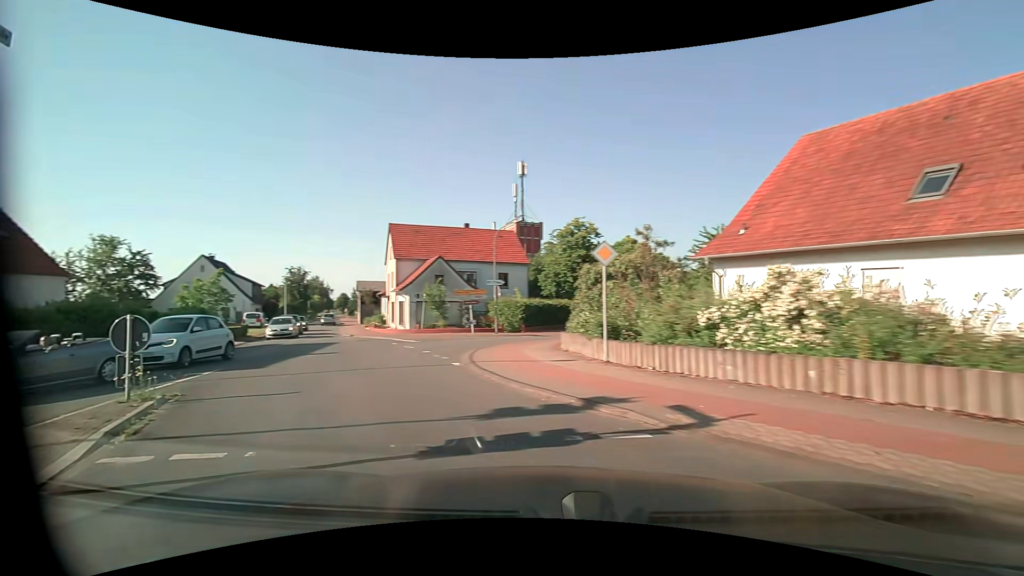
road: secondary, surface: asphalt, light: Day
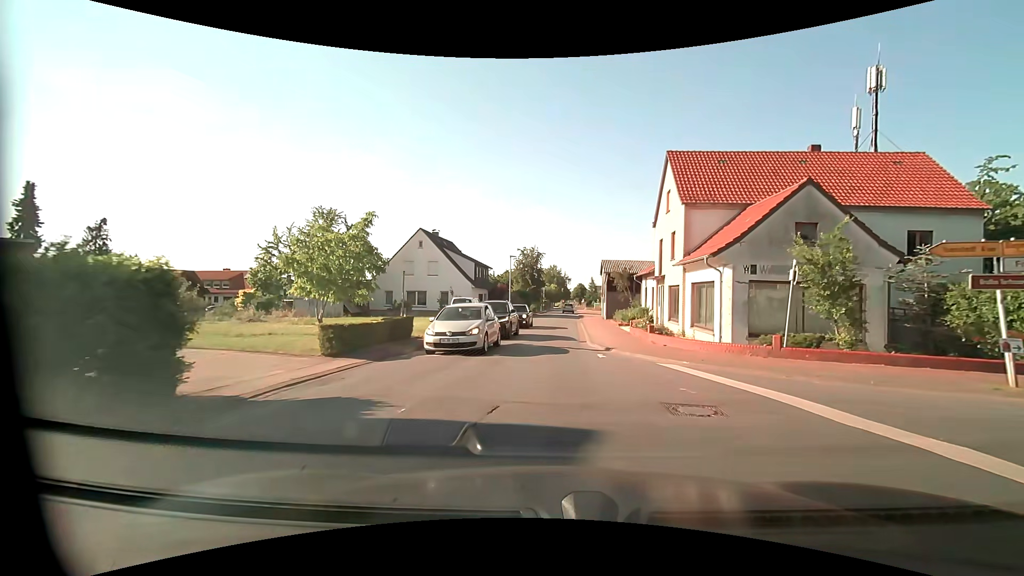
(-7.8, +20.2) m; -26°
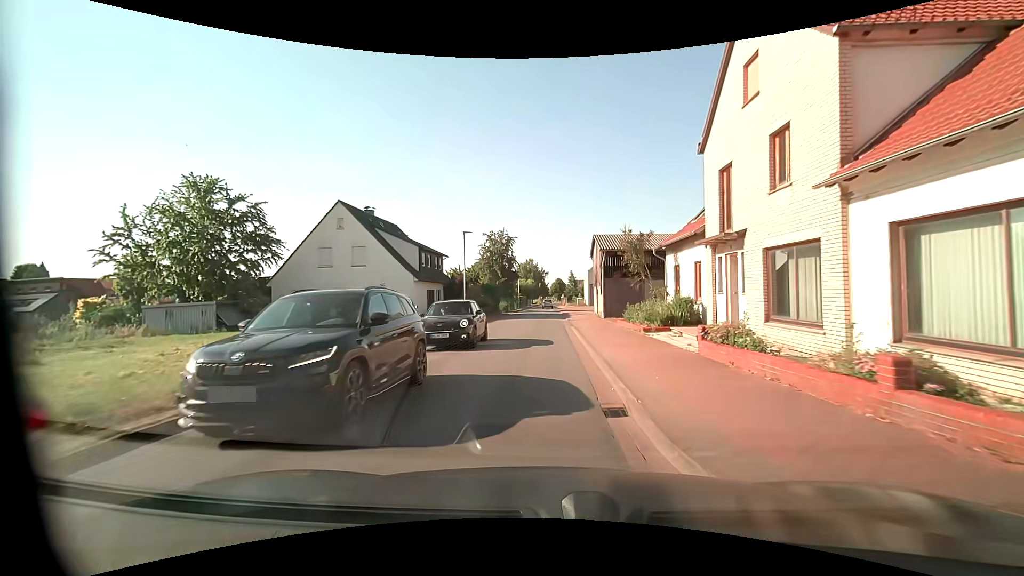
(+0.4, +15.2) m; +3°
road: tertiary
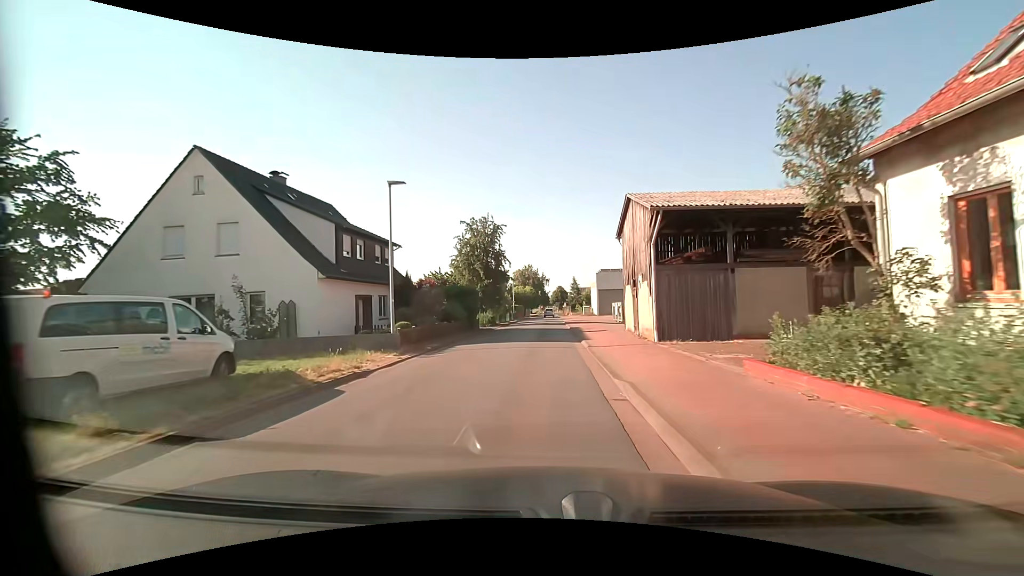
(-0.1, +16.3) m; -1°
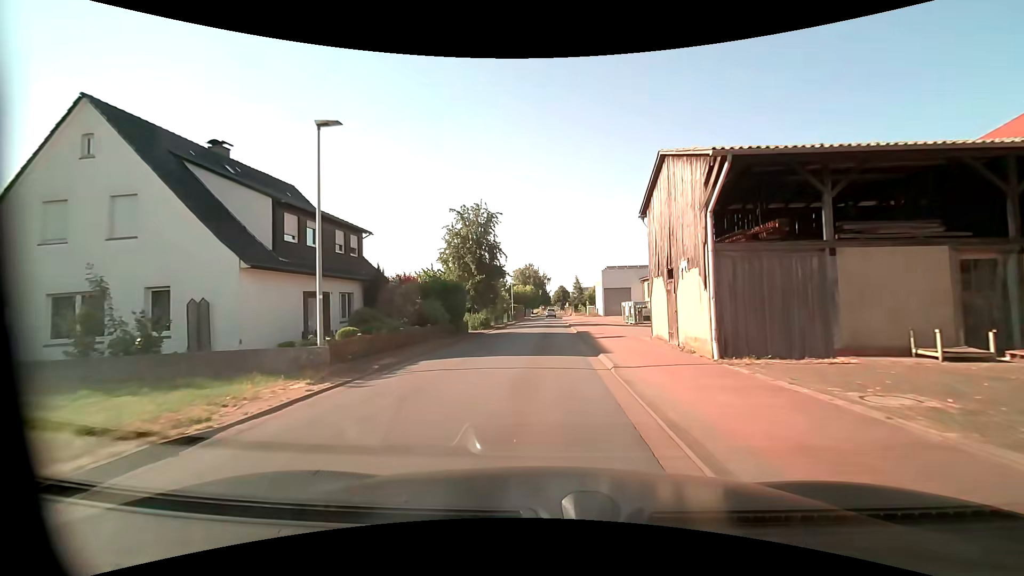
(0.0, +6.0) m; -1°
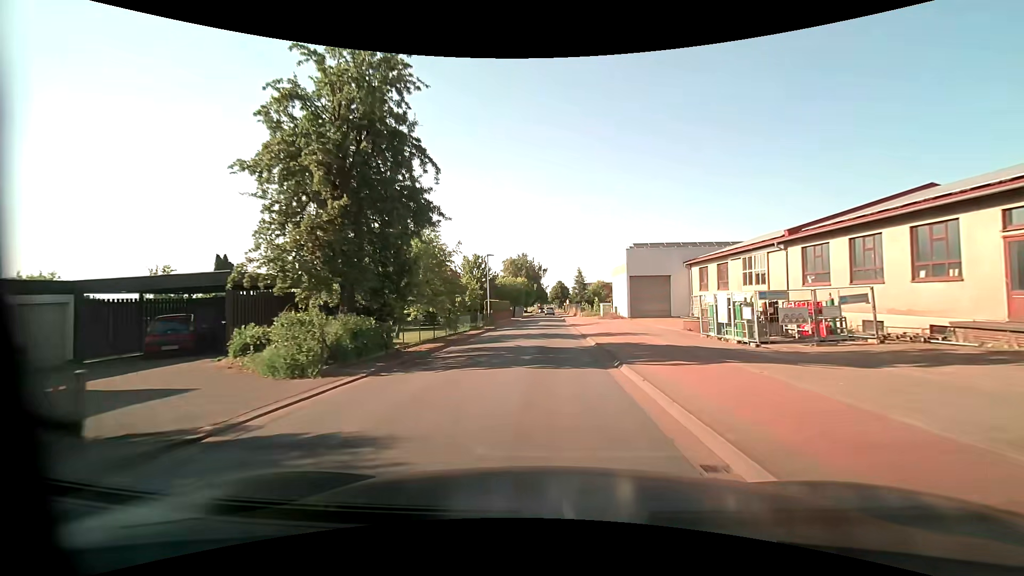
(+0.3, +26.0) m; +1°
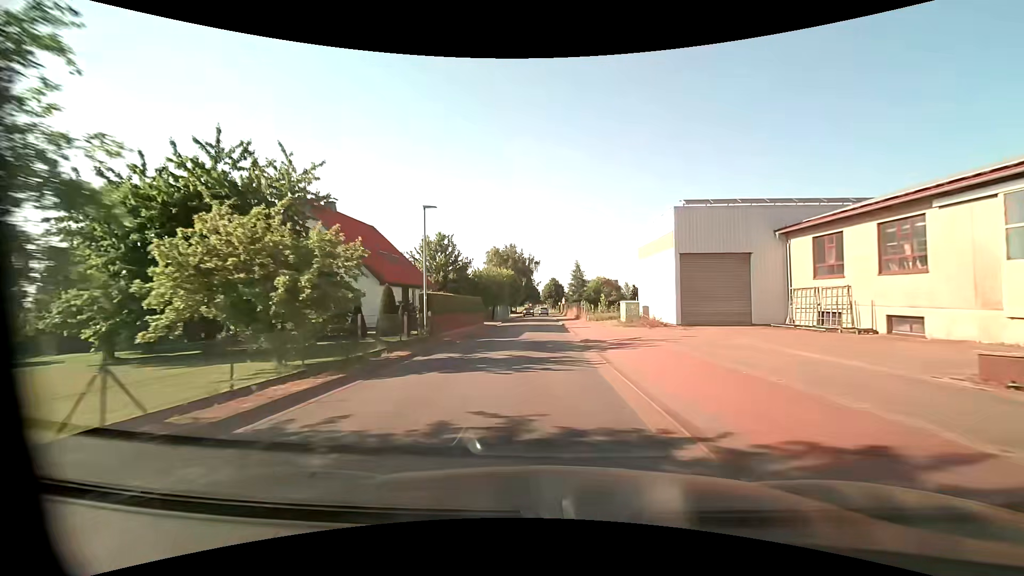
(+0.1, +21.3) m; +1°
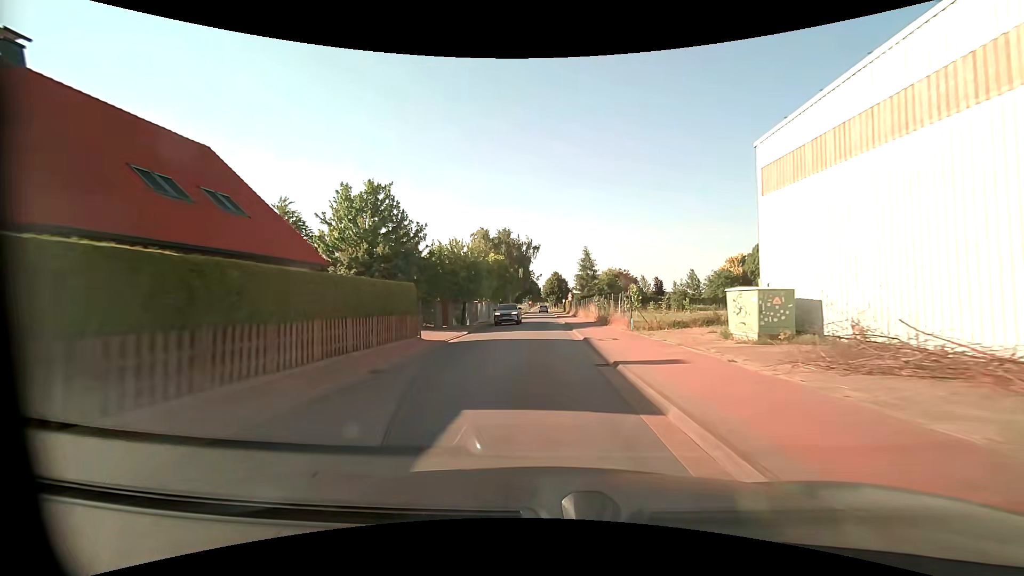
(-0.1, +22.0) m; 0°
(0, +10) (0, +20) (0, +30) (0, +40) (0, +50) (0, +60) (-1, +70) (-1, +80) (-1, +90) (-1, +100) m
